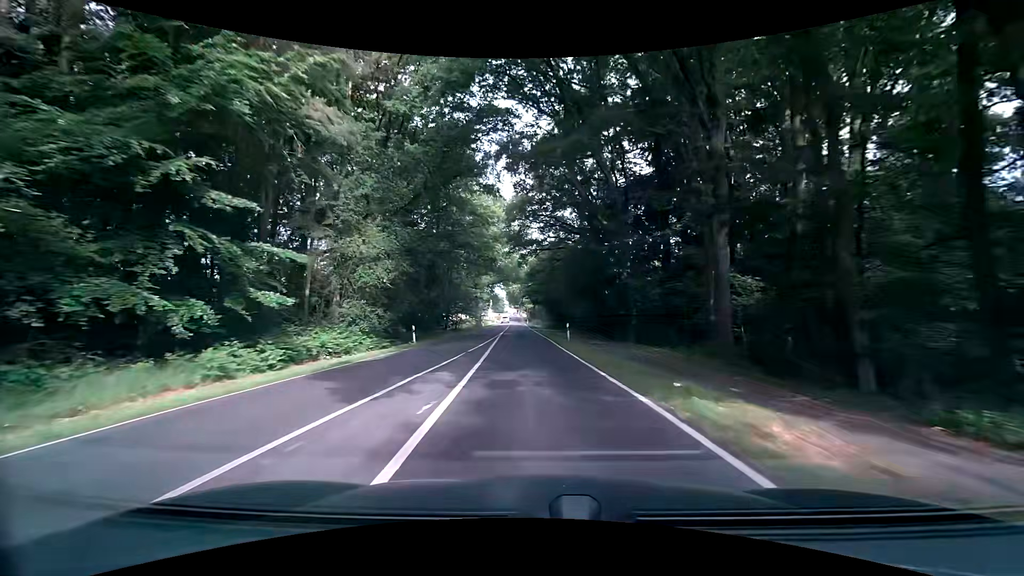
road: secondary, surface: asphalt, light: Day
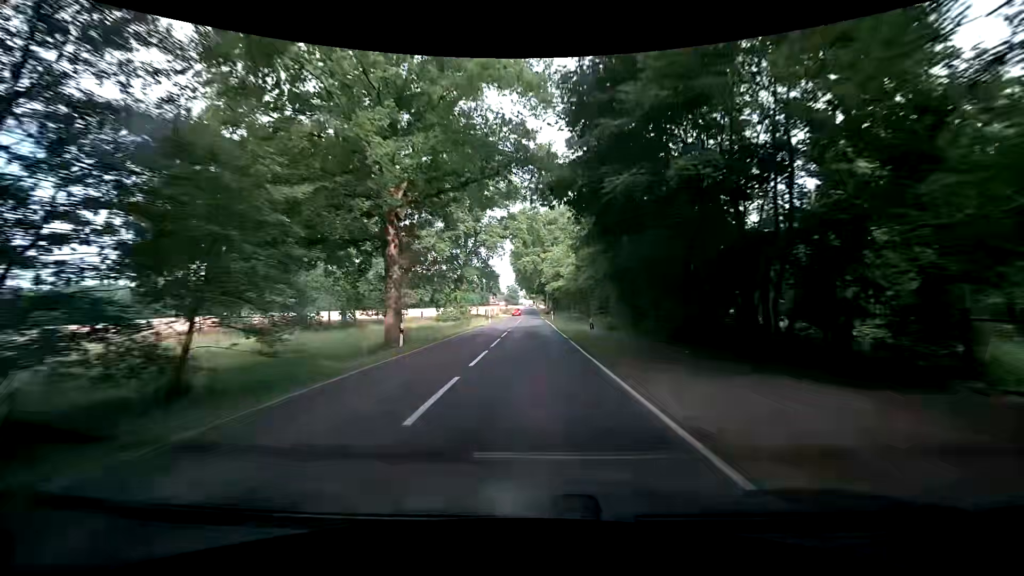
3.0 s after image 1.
(-1.7, +57.6) m; -2°
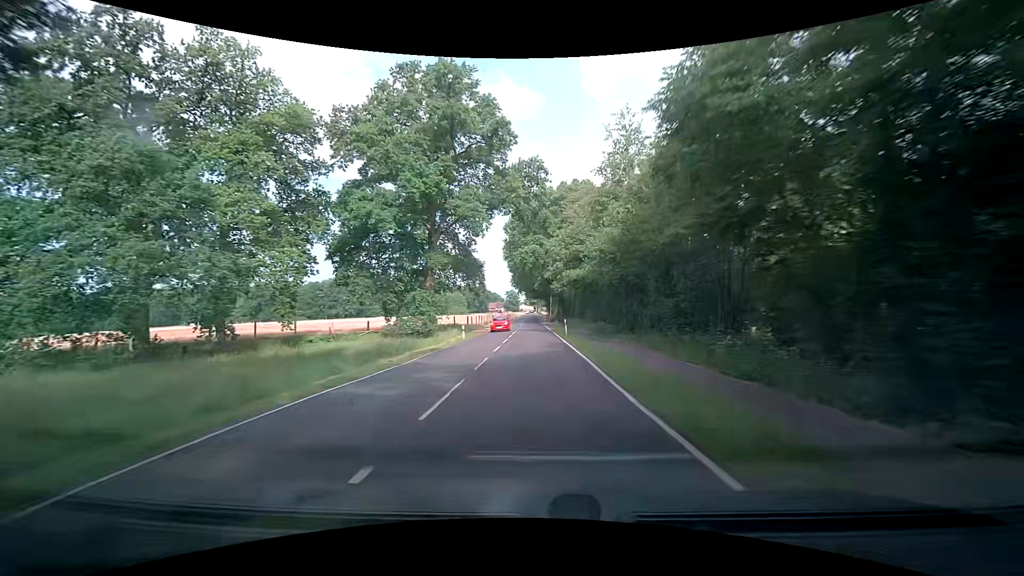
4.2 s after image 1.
(0.0, +23.5) m; 0°
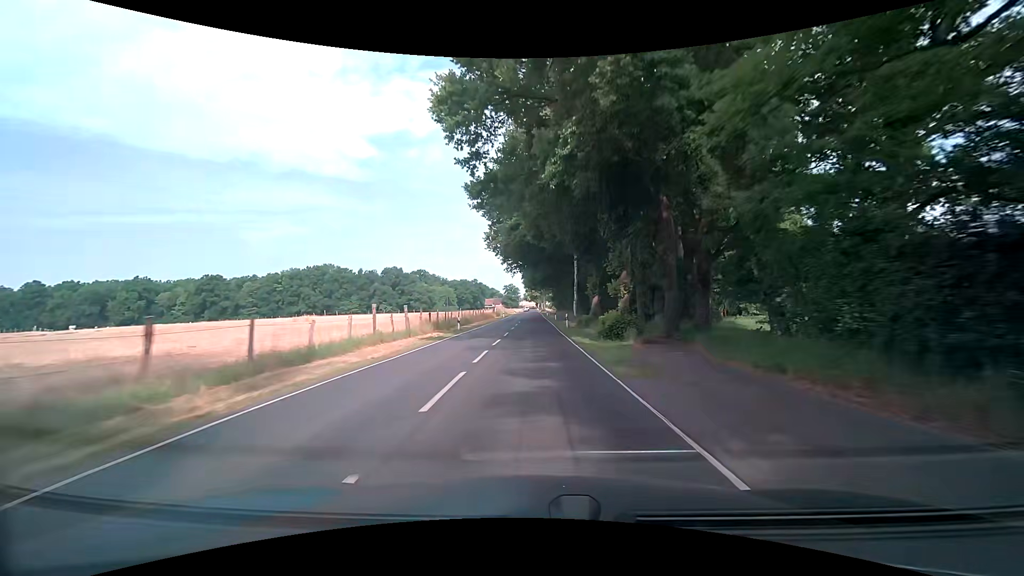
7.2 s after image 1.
(-0.3, +58.9) m; -1°
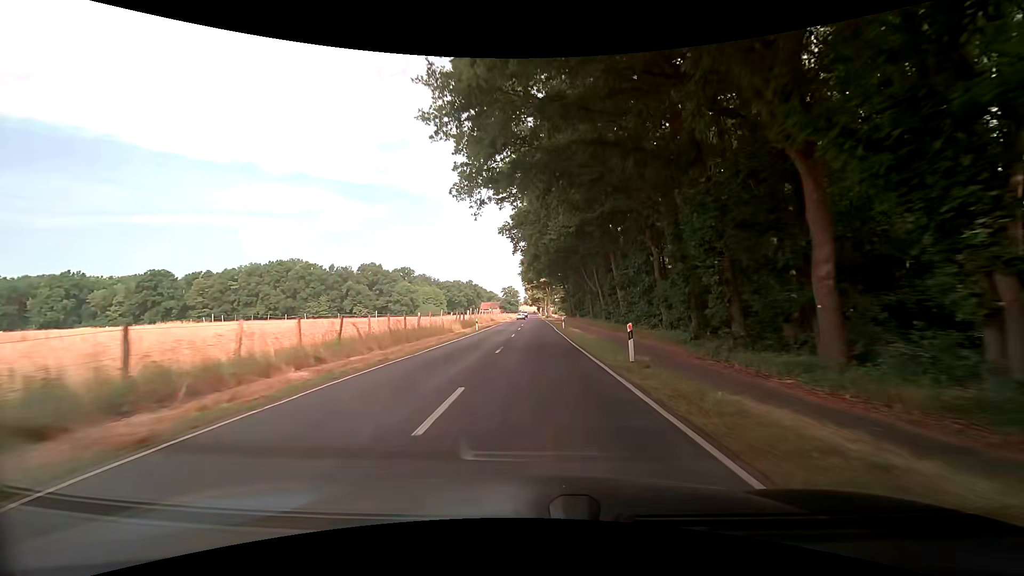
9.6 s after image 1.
(-0.1, +44.2) m; 0°
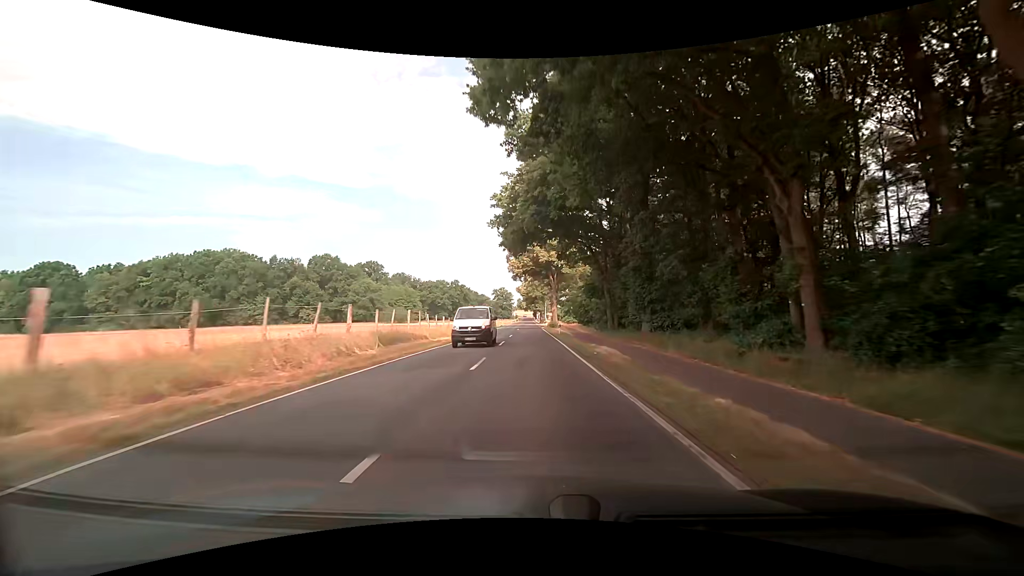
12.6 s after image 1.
(+0.3, +52.5) m; 0°
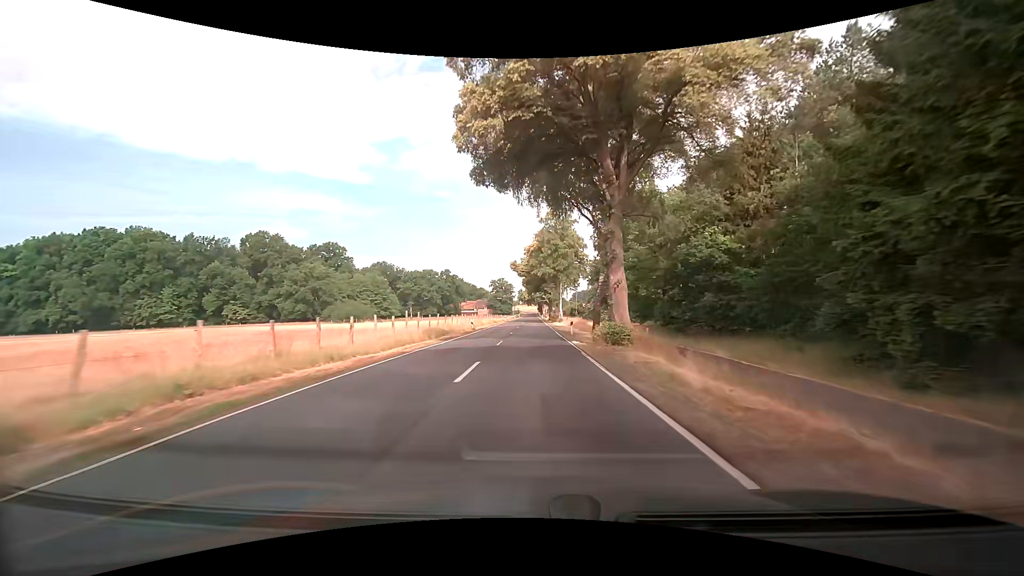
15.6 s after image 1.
(-0.4, +51.3) m; 0°
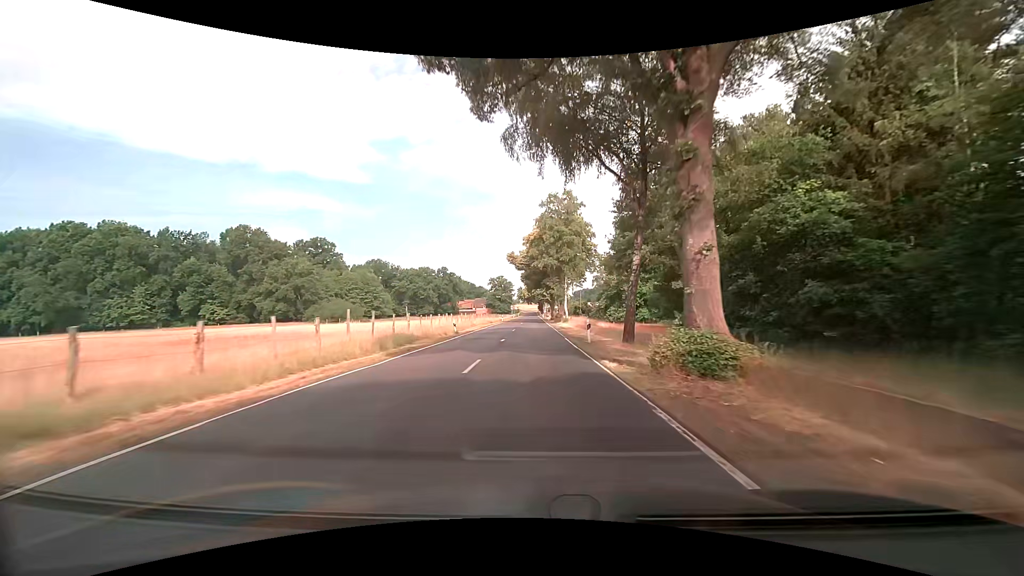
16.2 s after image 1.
(-0.1, +10.2) m; 0°
(0, +10) (0, +20) (0, +30) (0, +40) (0, +50) (0, +60) (0, +70) (0, +80) (0, +90) (0, +100) m
